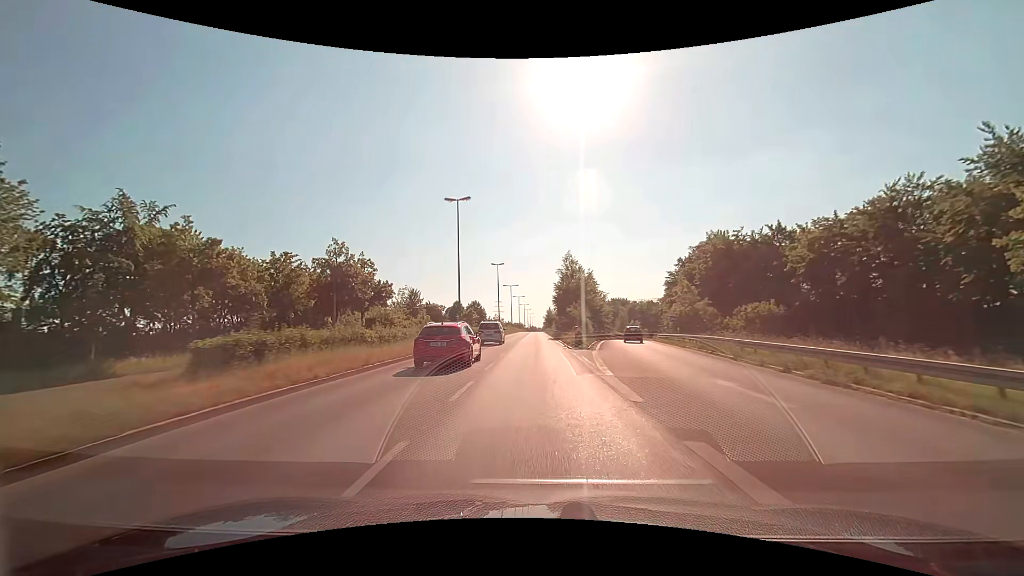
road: trunk_link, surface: asphalt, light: Day
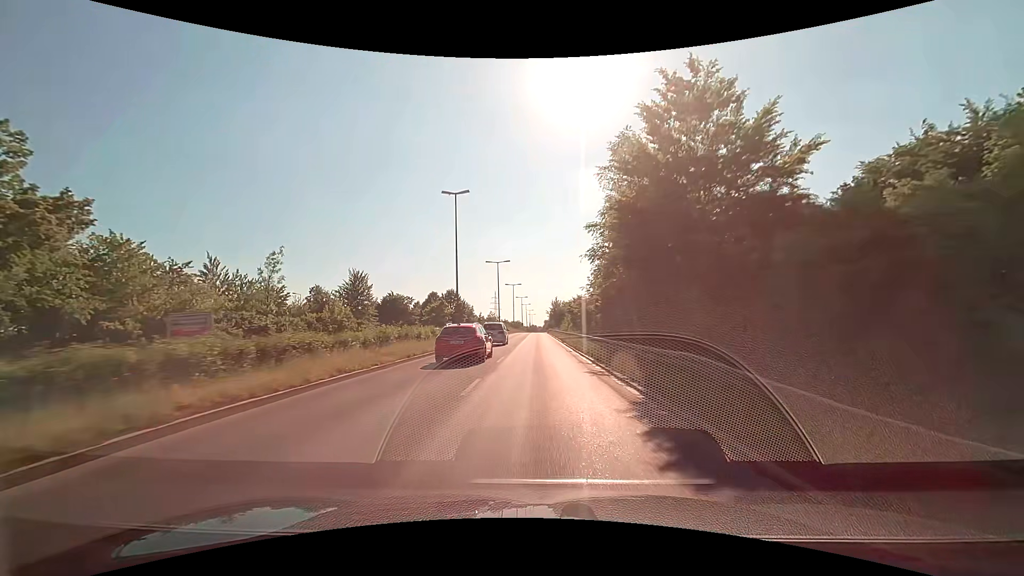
(-0.4, +47.8) m; 0°
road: primary
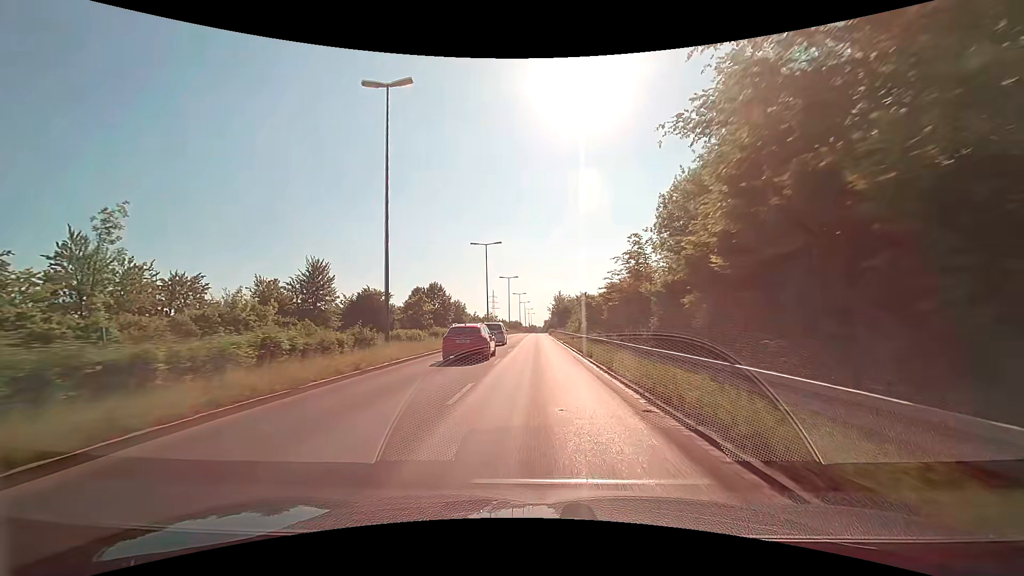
(+0.1, +19.1) m; 0°
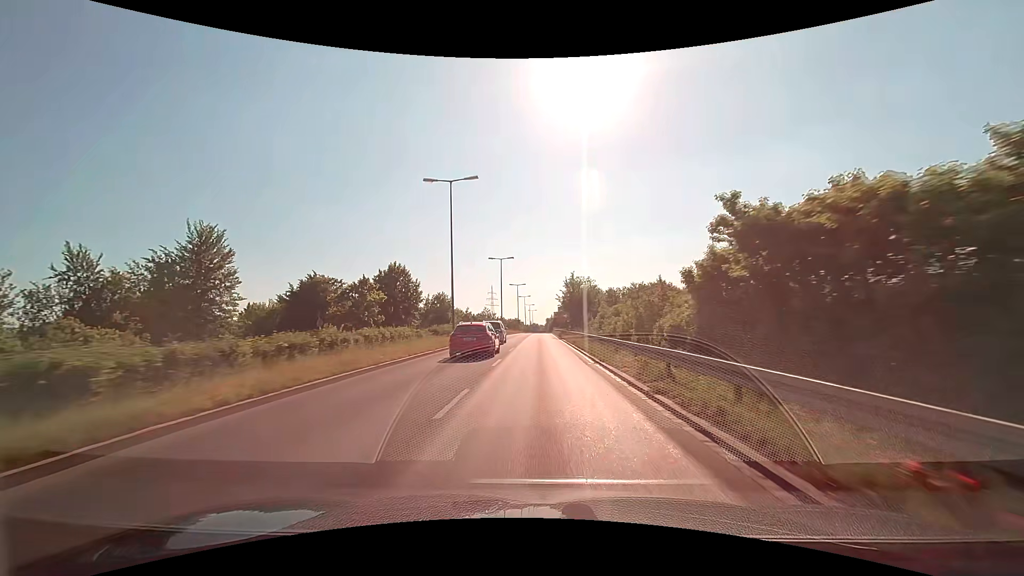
(0.0, +29.1) m; 0°
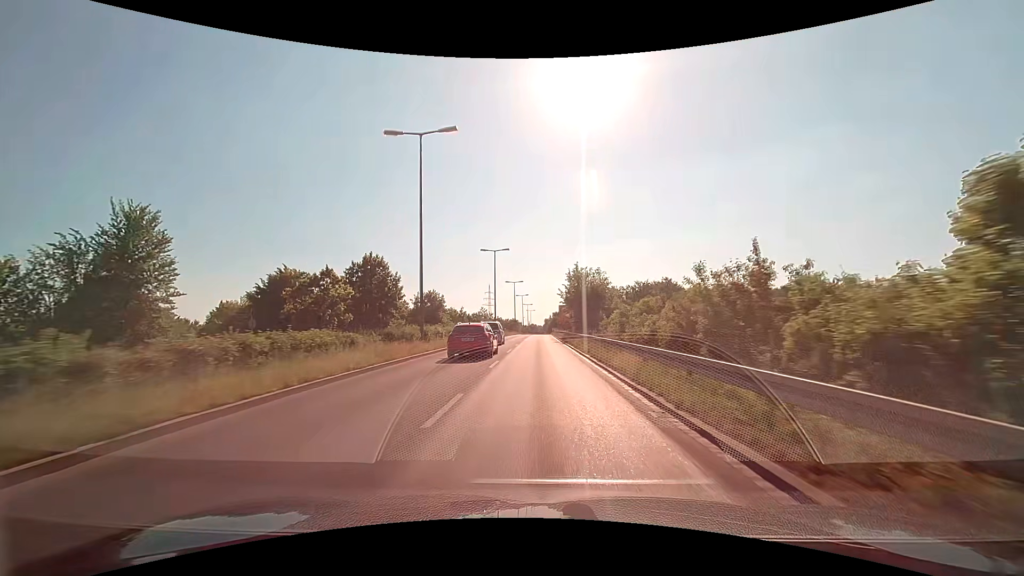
(0.0, +9.7) m; 0°
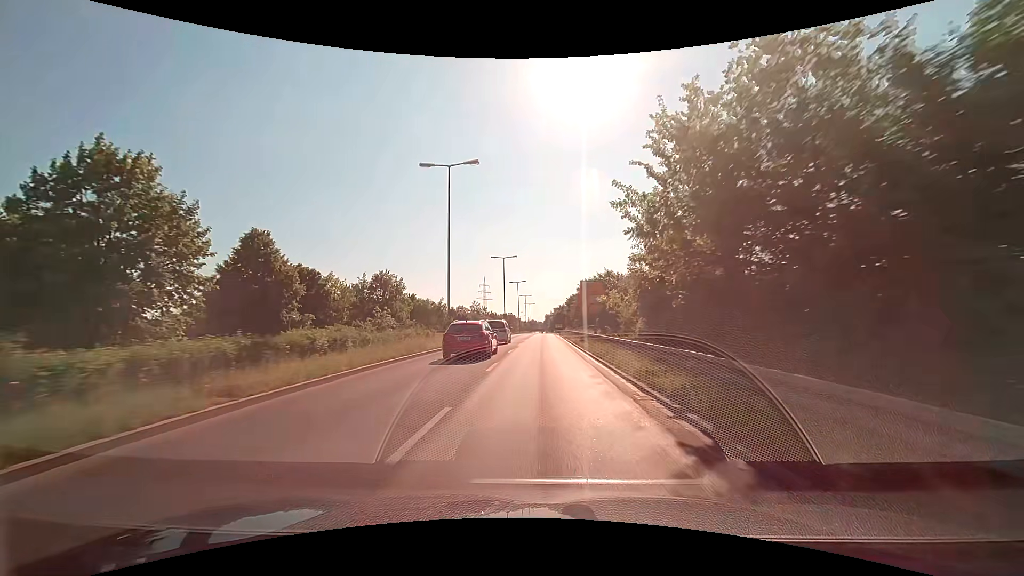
(-0.1, +38.0) m; 0°
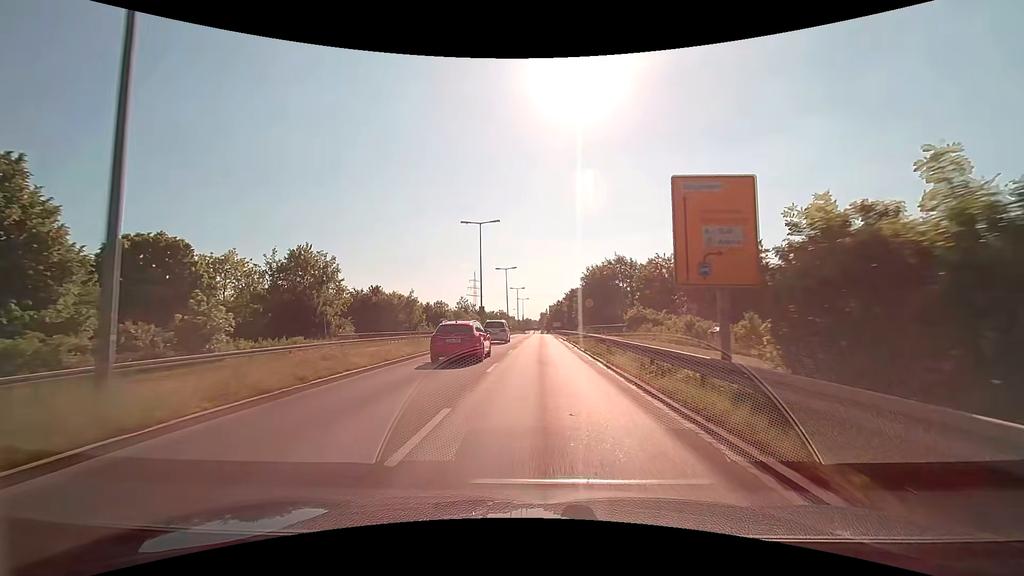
(+0.1, +26.9) m; 0°
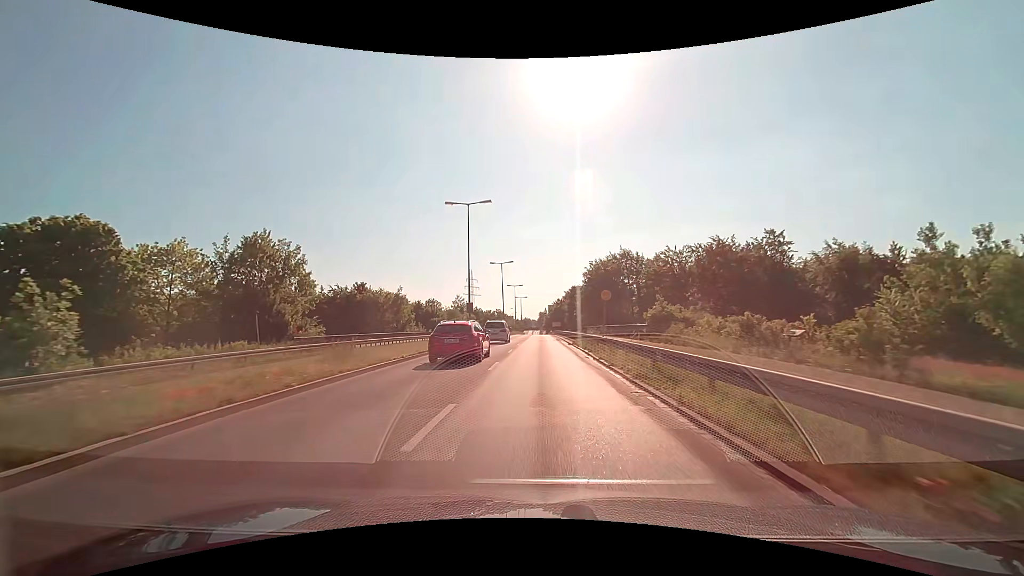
(0.0, +8.5) m; 0°
(0, +10) (0, +20) (0, +30) (0, +40) (0, +50) (0, +60) (0, +70) (0, +80) (0, +90) (0, +100) m
